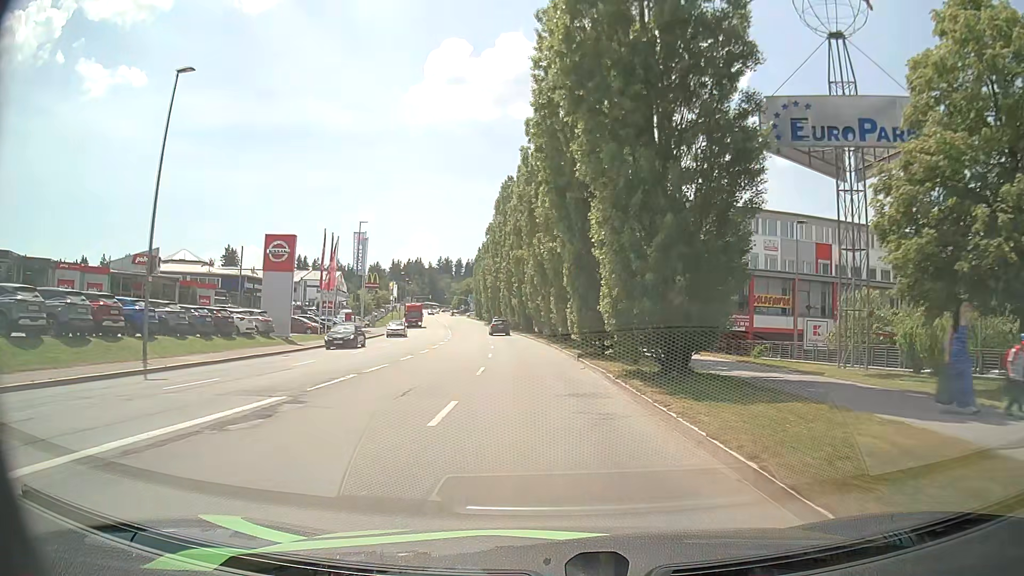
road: tertiary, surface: asphalt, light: Day
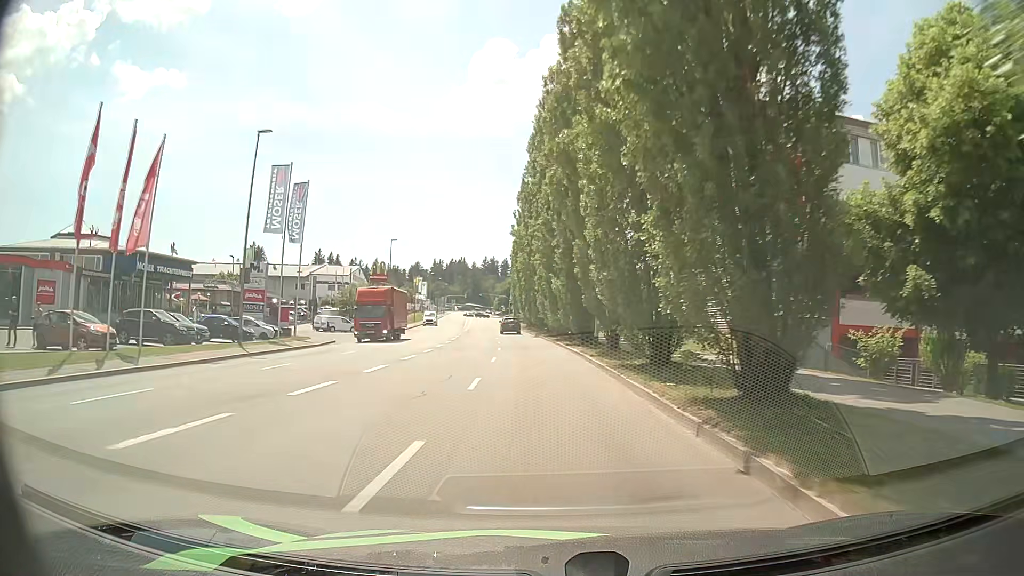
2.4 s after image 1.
(-1.1, +31.7) m; -4°
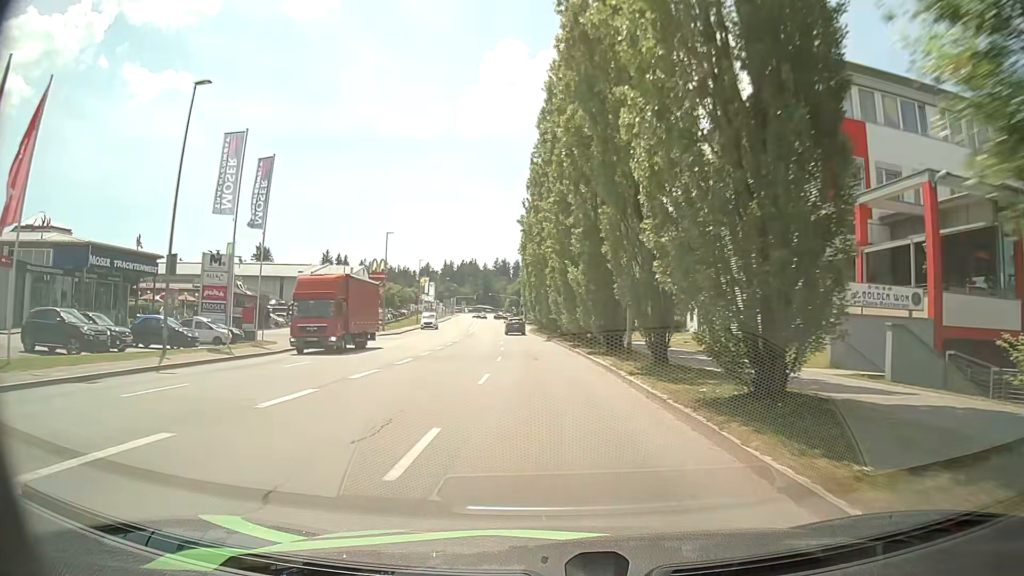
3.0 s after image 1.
(-0.1, +7.9) m; -1°
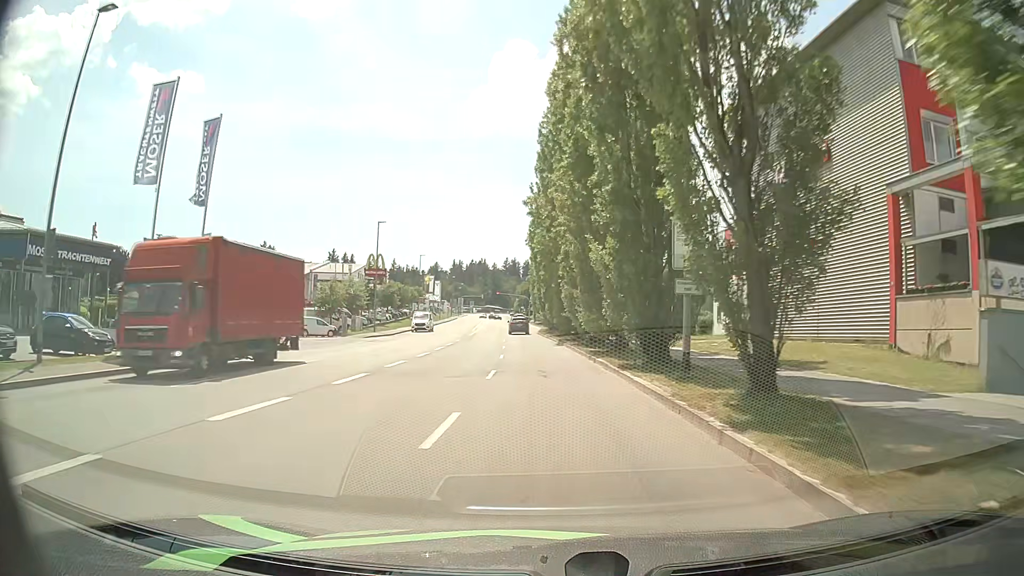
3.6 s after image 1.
(-0.1, +7.9) m; 0°
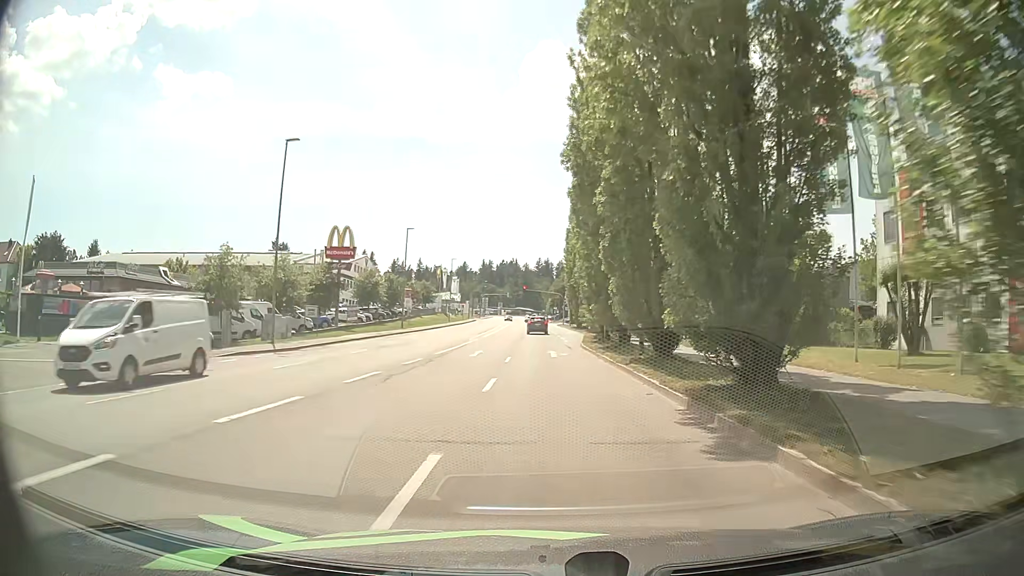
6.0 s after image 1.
(-1.1, +30.3) m; -4°
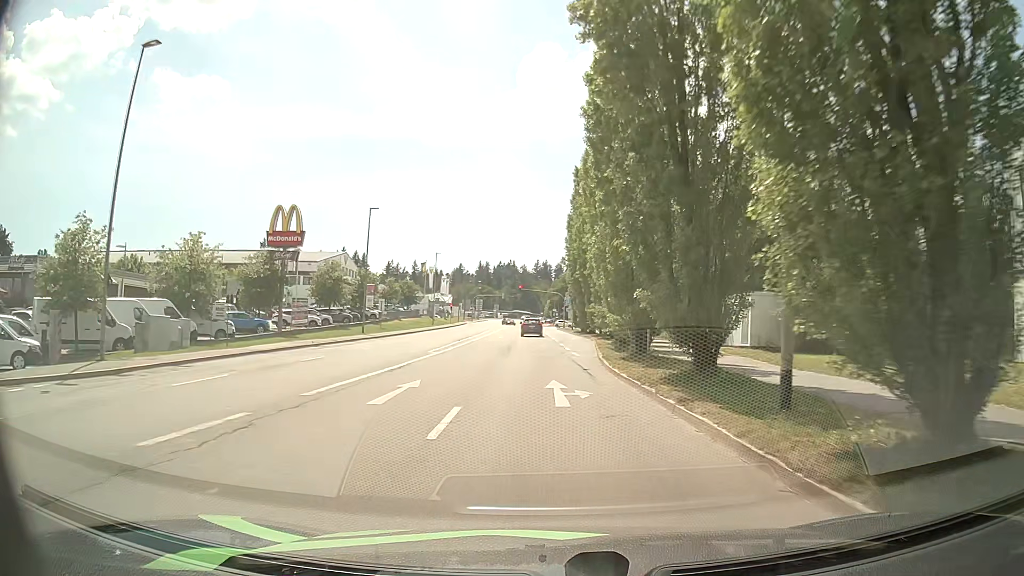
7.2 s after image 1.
(+0.2, +14.2) m; +2°
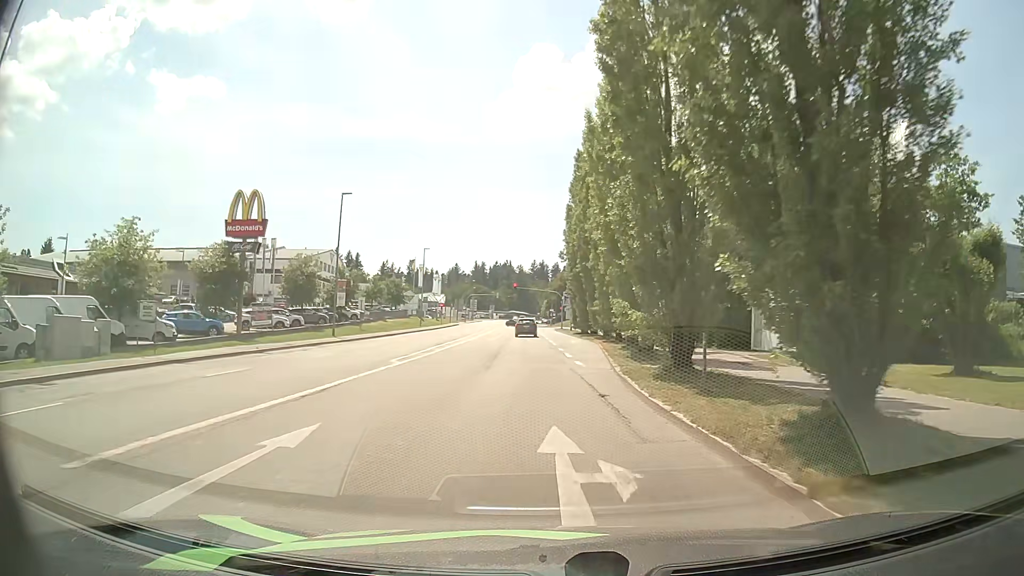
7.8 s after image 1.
(-0.1, +6.8) m; 0°
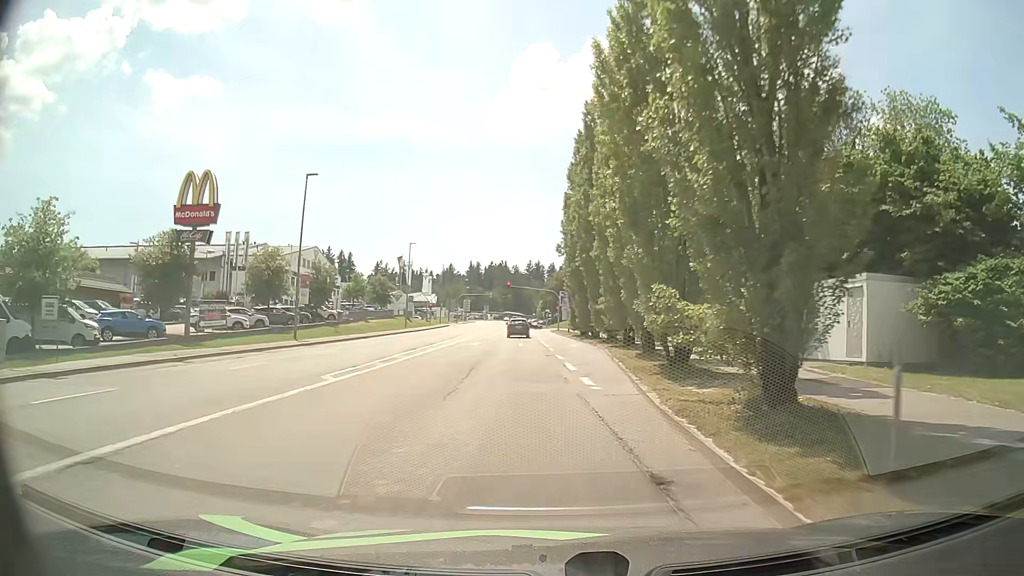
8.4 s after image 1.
(0.0, +6.7) m; 0°
(0, +10) (0, +20) (+1, +30) (+1, +40) (+1, +50) (0, +60) (0, +70) (0, +80) (-1, +90) (-1, +100) m
